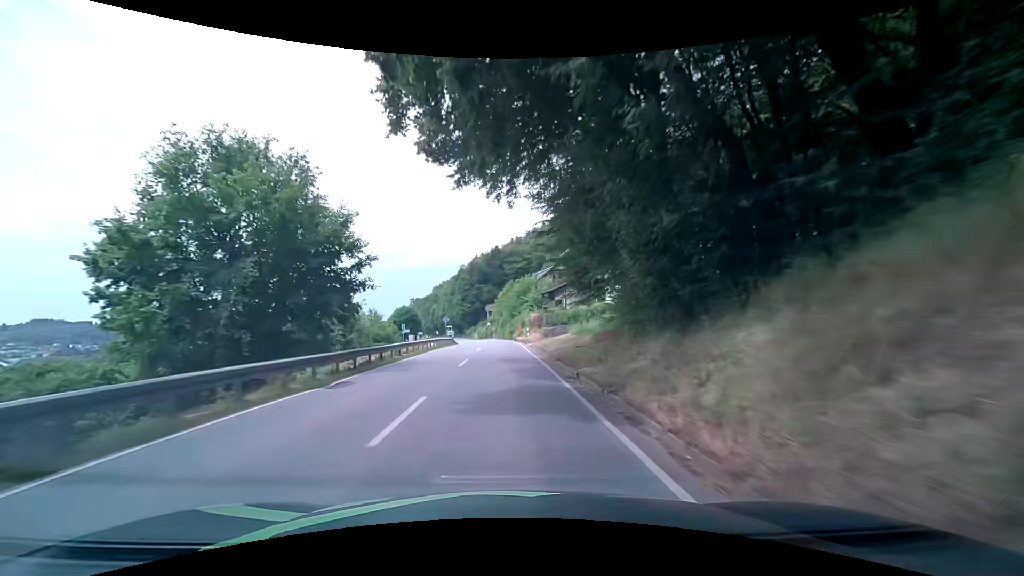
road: secondary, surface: asphalt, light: Day
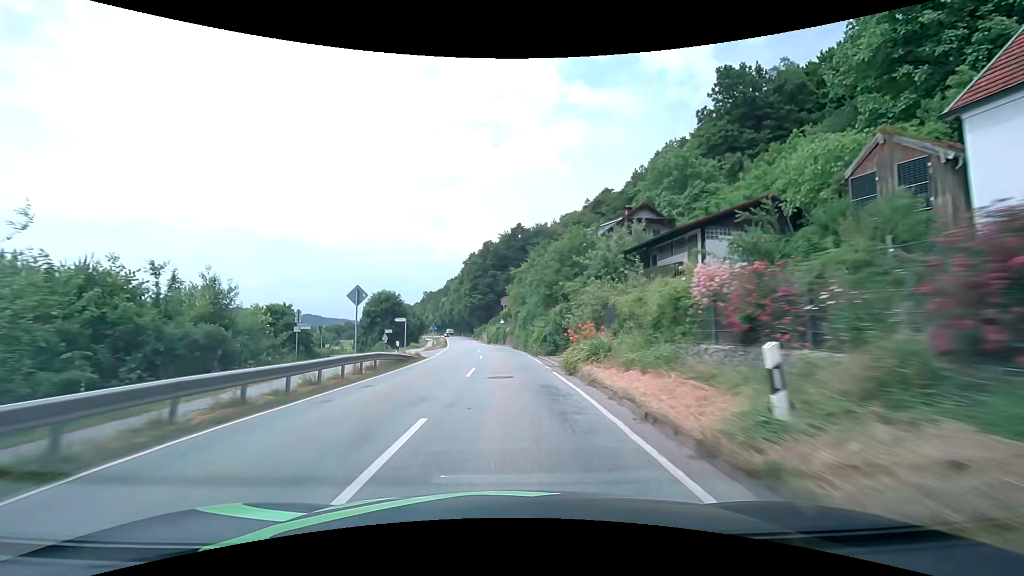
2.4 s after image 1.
(-0.9, +38.6) m; -3°
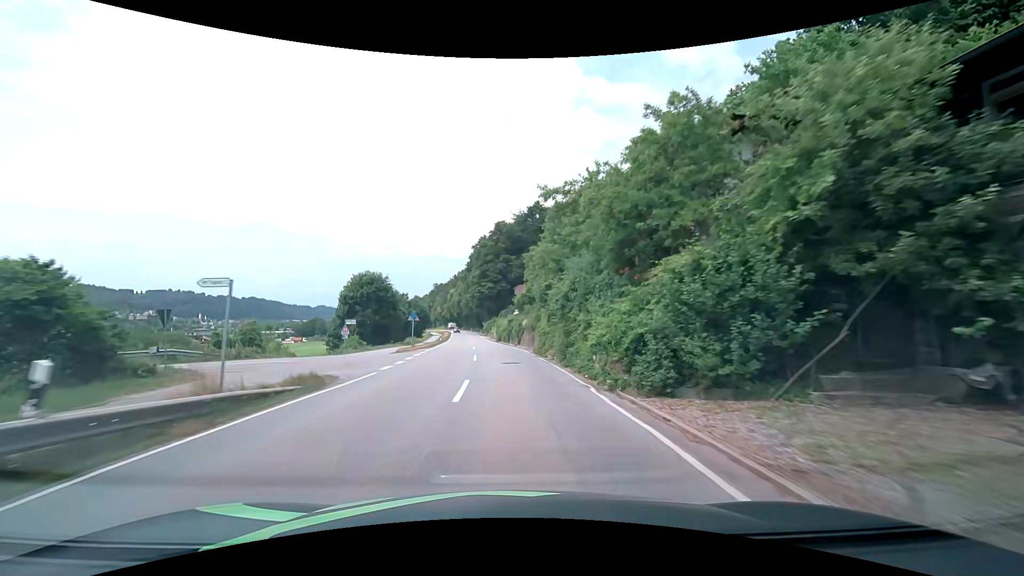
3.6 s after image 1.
(-0.2, +19.2) m; -1°
(0, +10) (0, +20) (-1, +30) (-1, +40) (-2, +50) (-3, +60) (-4, +70) (-5, +80) (-6, +90) (-7, +100) m
